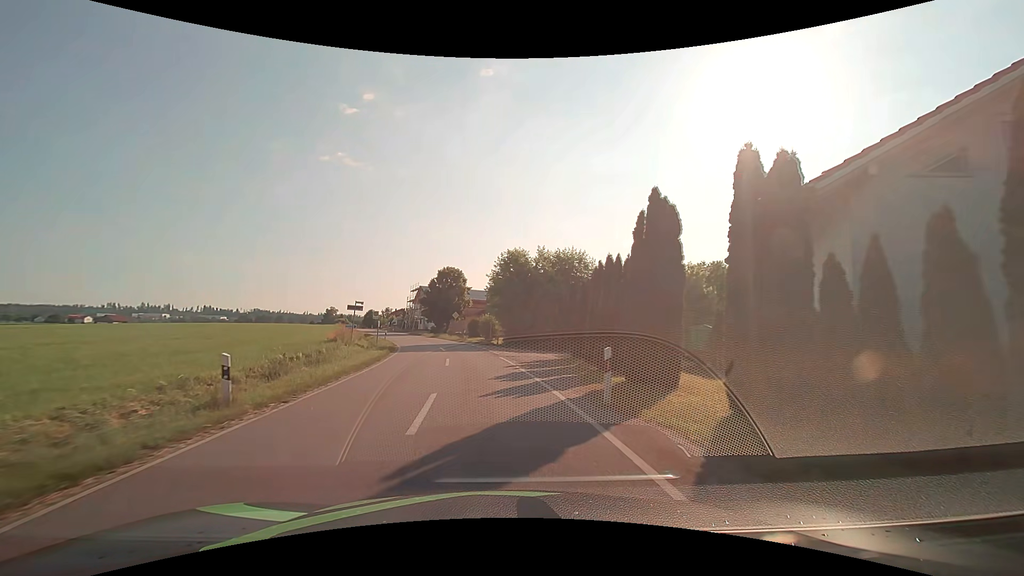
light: Day
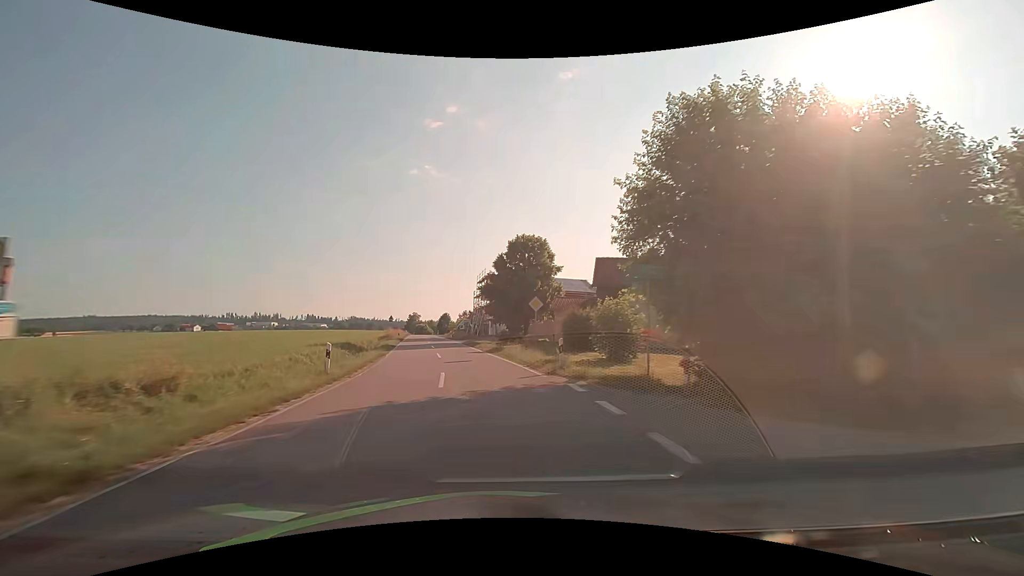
(-2.7, +31.6) m; -10°
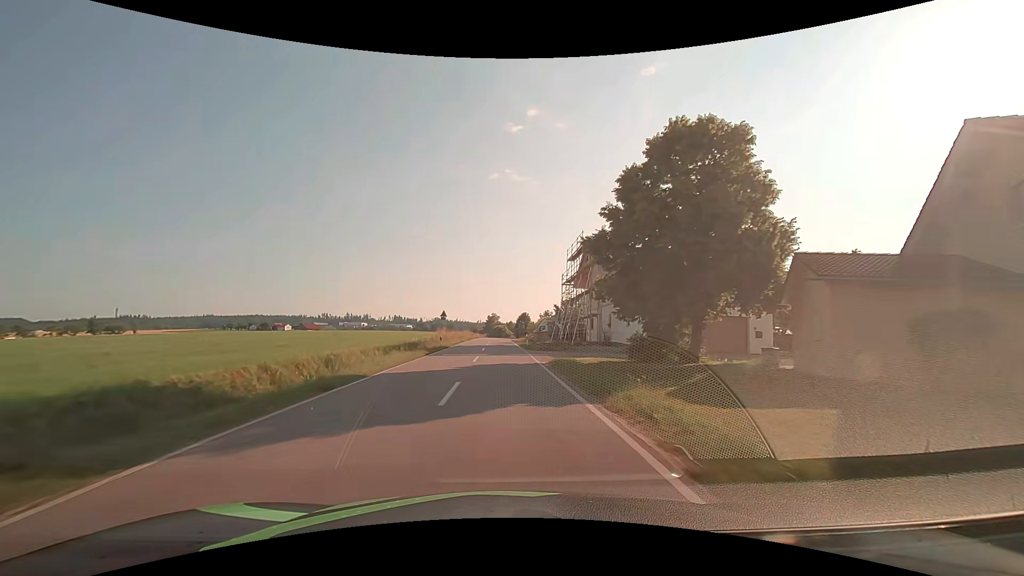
(-2.5, +27.6) m; -9°
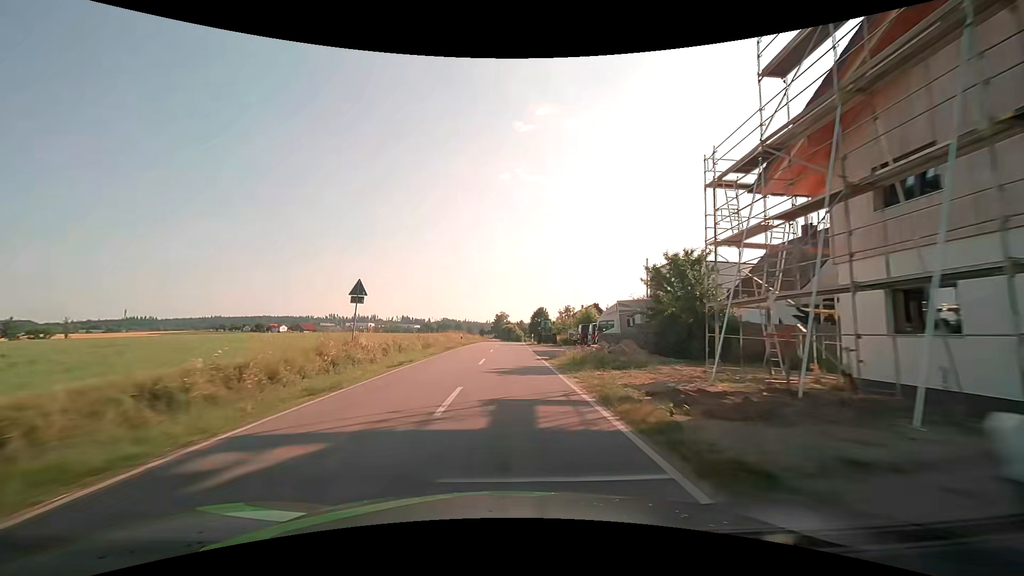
(-0.6, +37.4) m; -1°
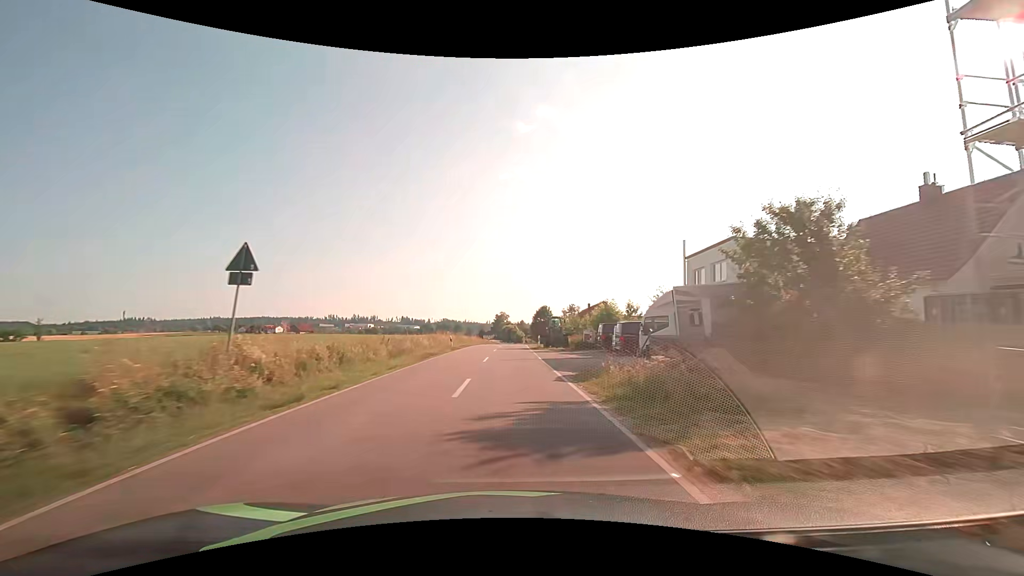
(0.0, +9.8) m; 0°
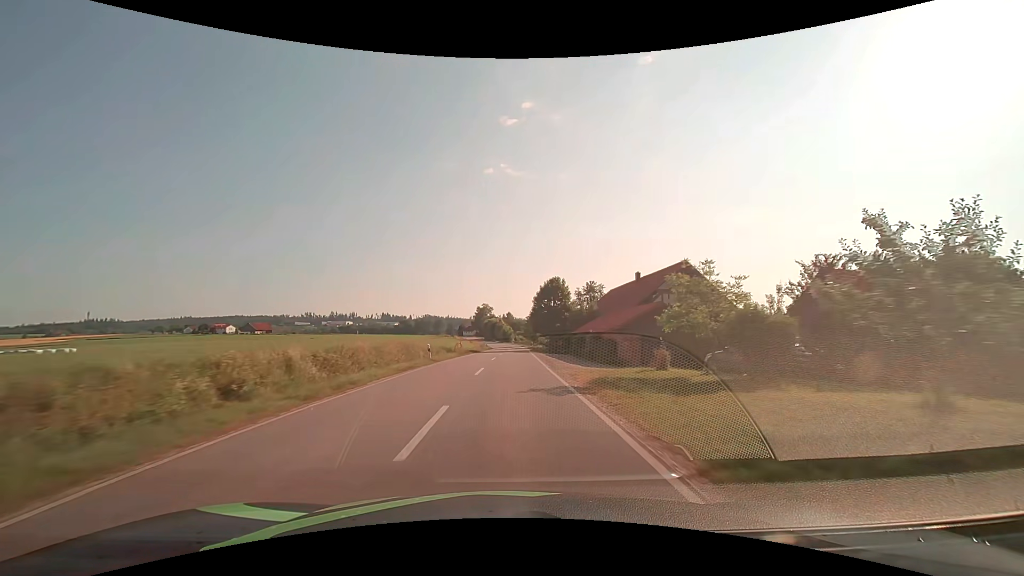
(+0.6, +53.7) m; +2°
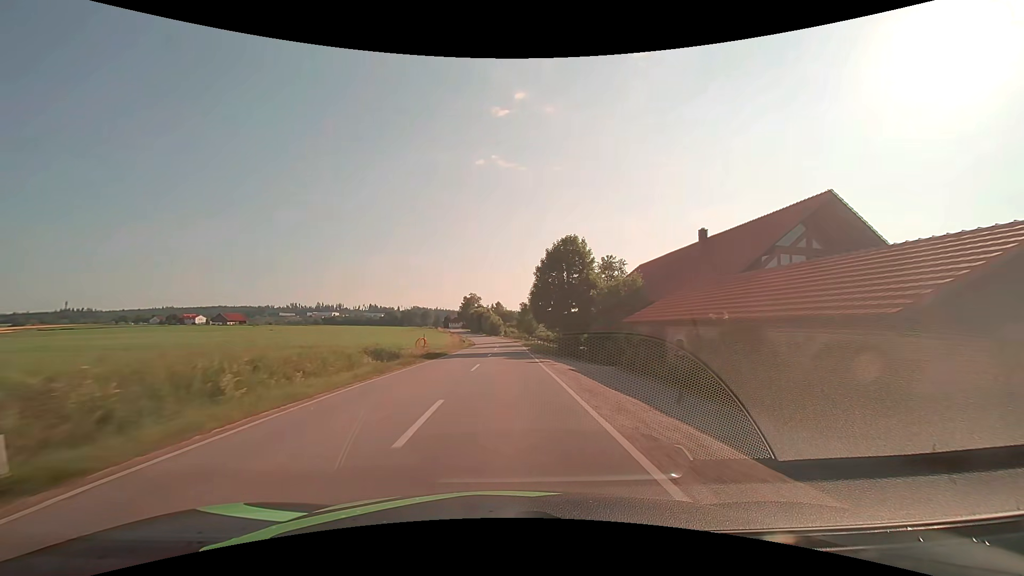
(+0.3, +23.7) m; +1°
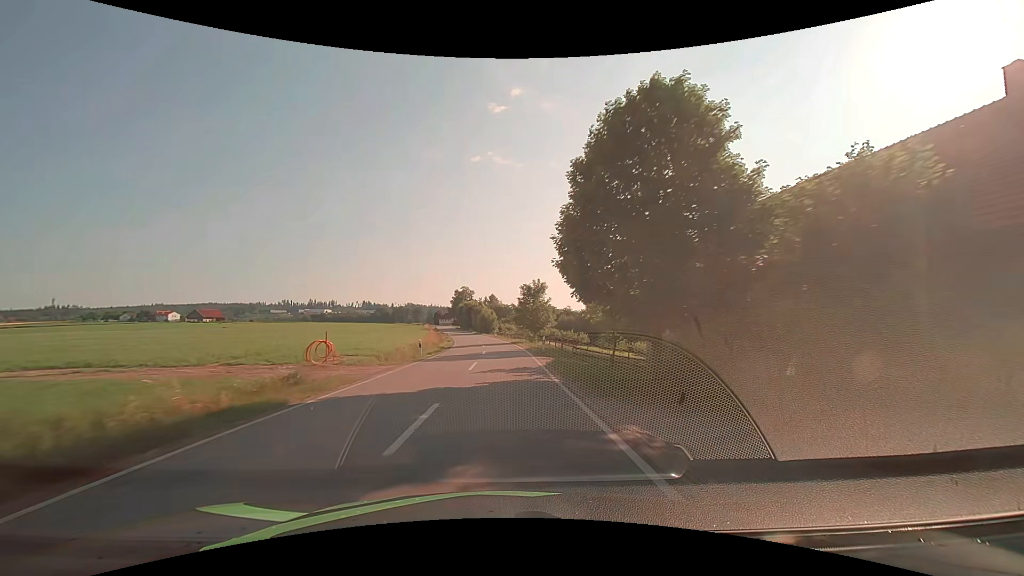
(+0.2, +25.0) m; +1°
